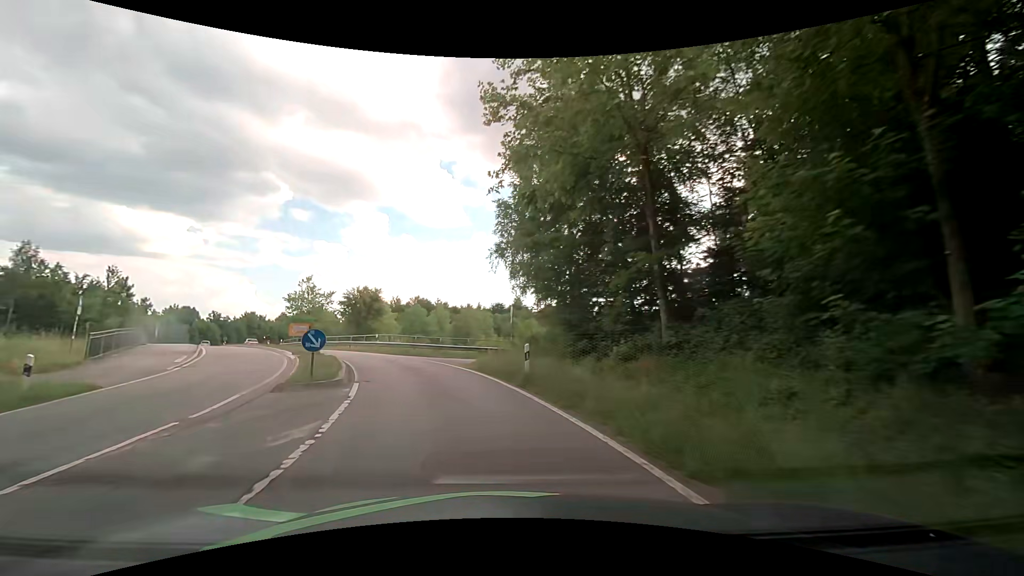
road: primary_link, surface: asphalt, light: Day
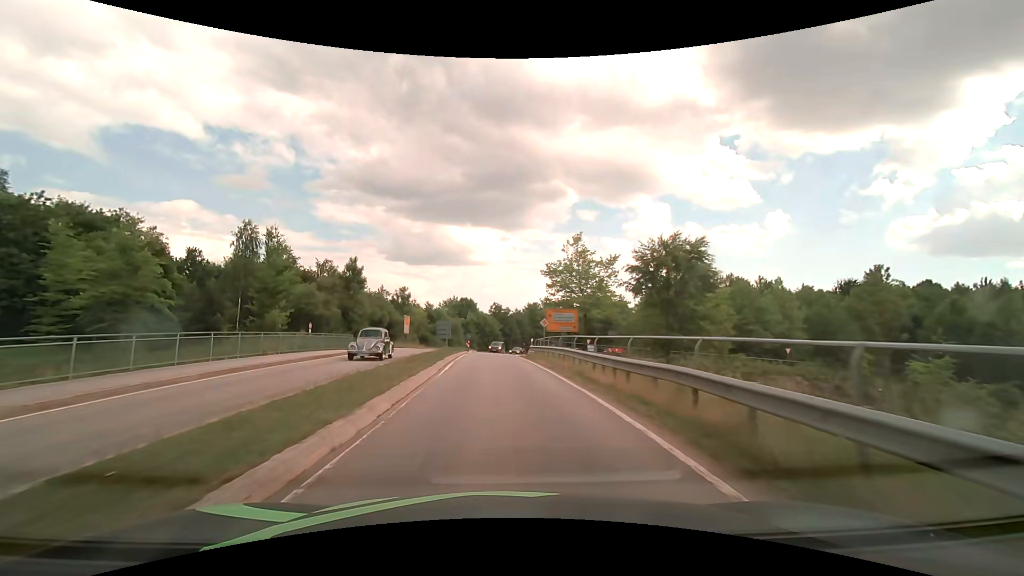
(-10.8, +35.6) m; -32°
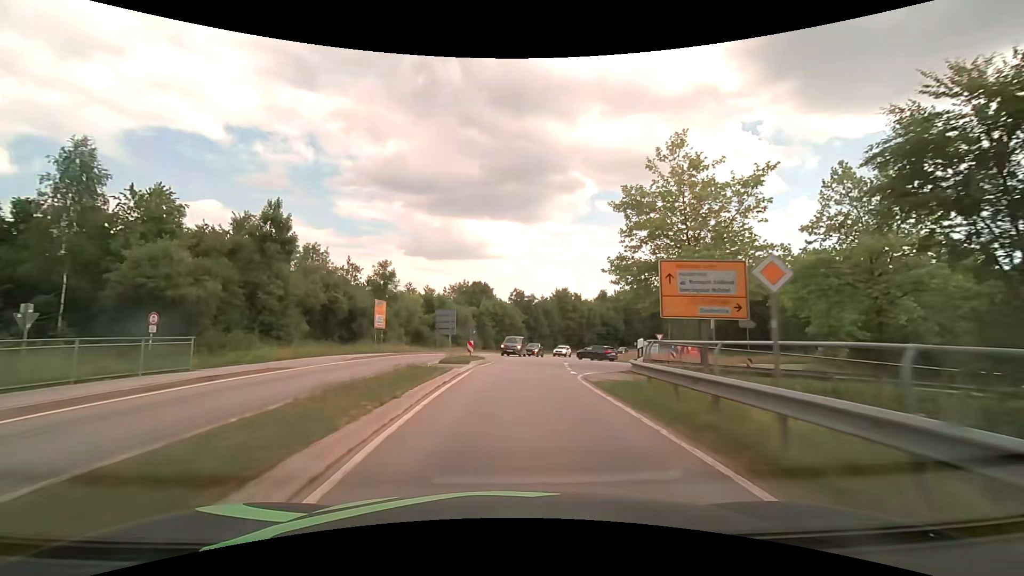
(-1.0, +24.5) m; -3°
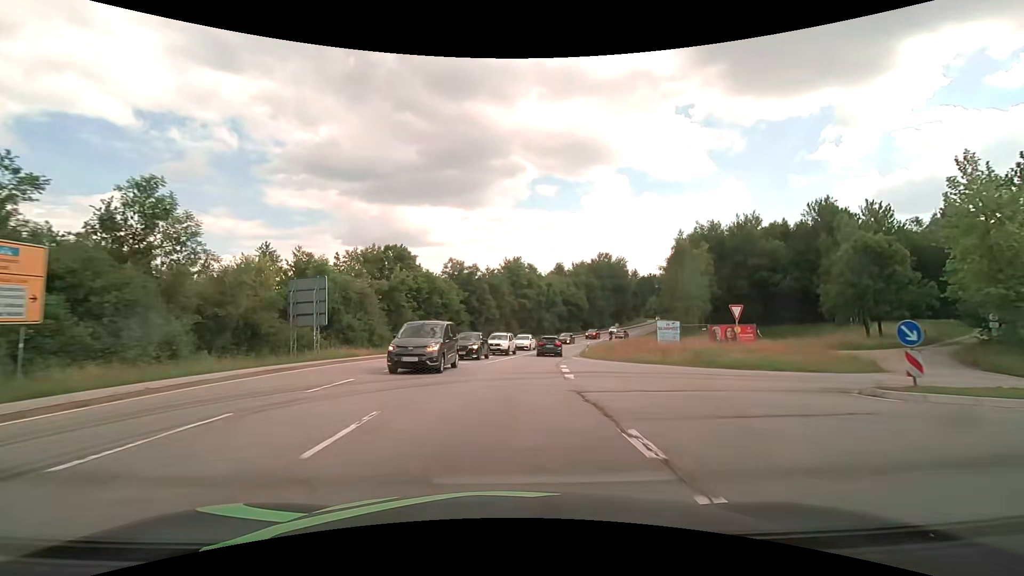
(+1.4, +26.6) m; +6°
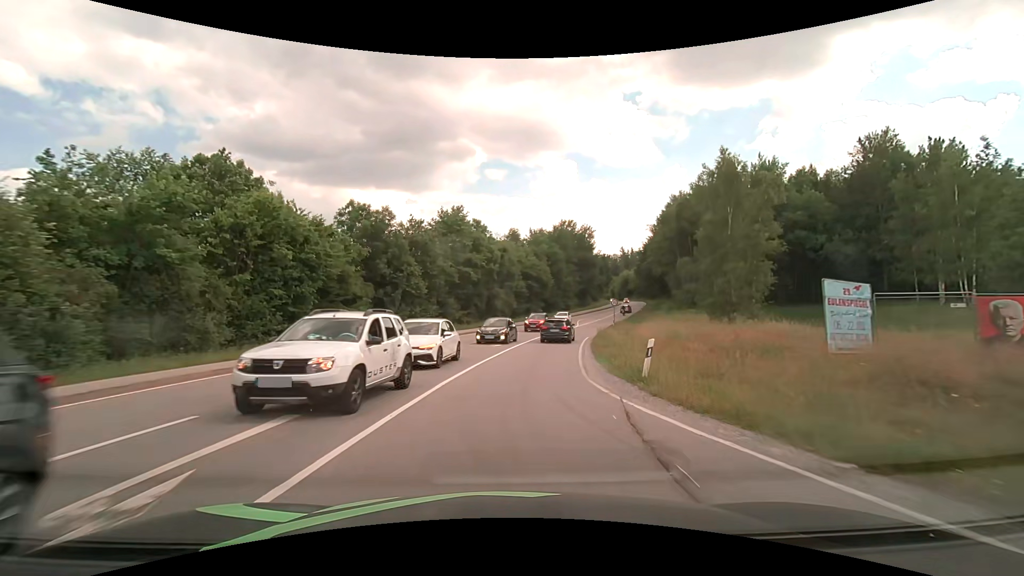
(+1.4, +25.7) m; +6°
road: secondary
(0, +10) (+1, +20) (+3, +30) (+5, +40) (+8, +49) (+10, +59) (+14, +68) (+17, +78) (+20, +87) (+23, +97) m
